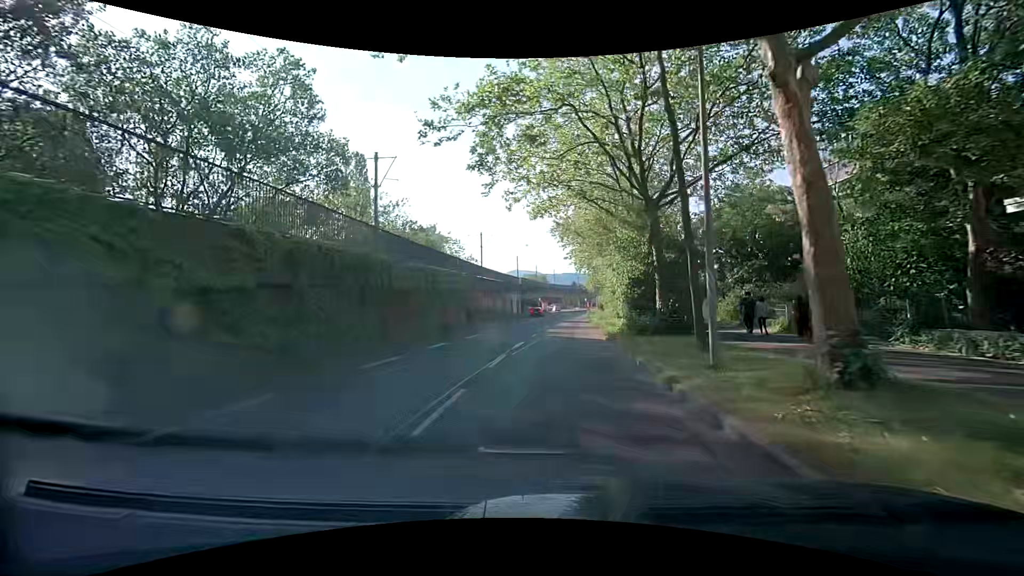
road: tertiary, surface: asphalt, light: Day
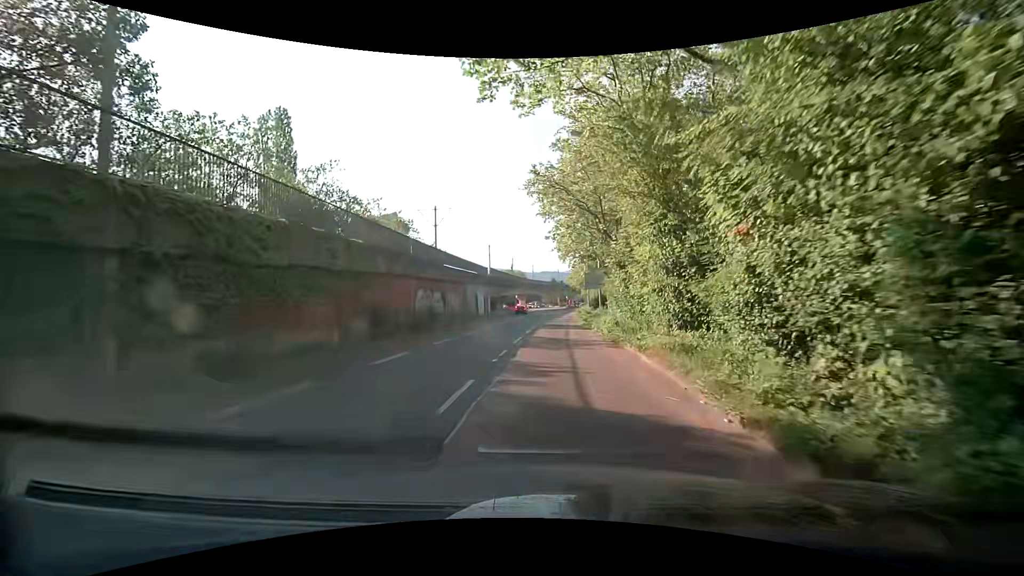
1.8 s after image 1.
(+0.1, +17.0) m; +2°
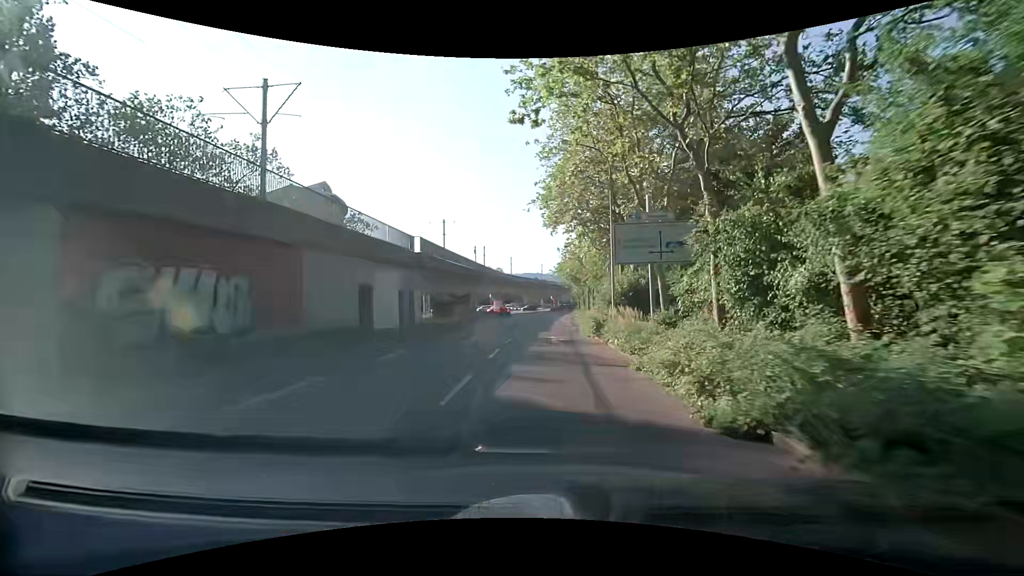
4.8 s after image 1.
(+0.6, +29.5) m; +2°
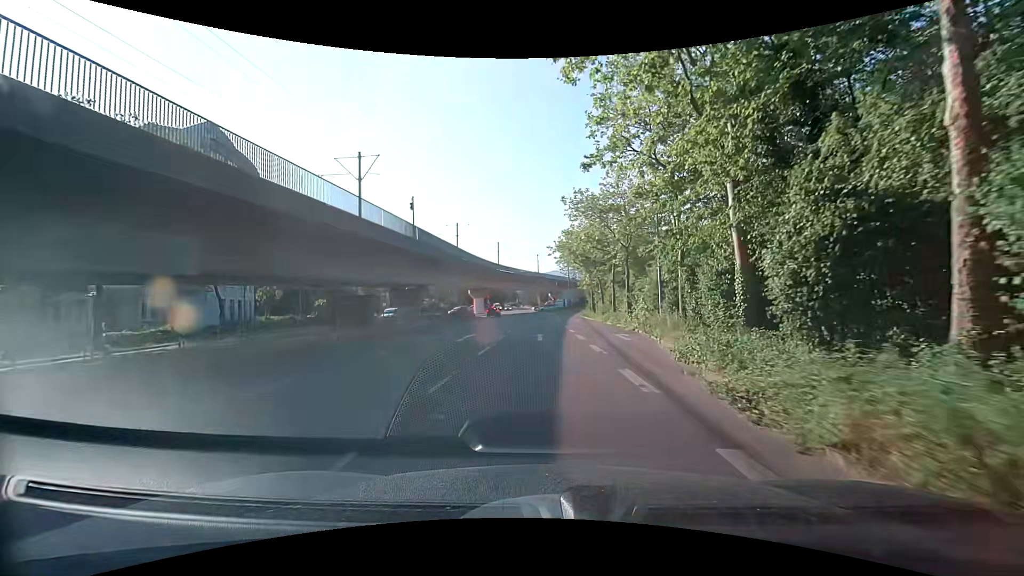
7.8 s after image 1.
(+0.3, +29.3) m; 0°
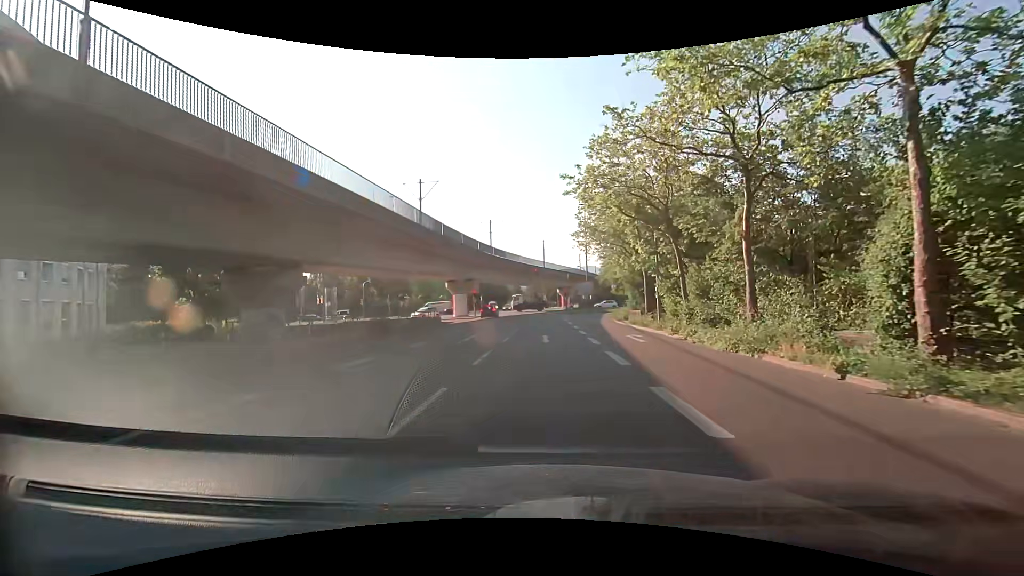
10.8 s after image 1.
(-0.1, +26.4) m; -1°
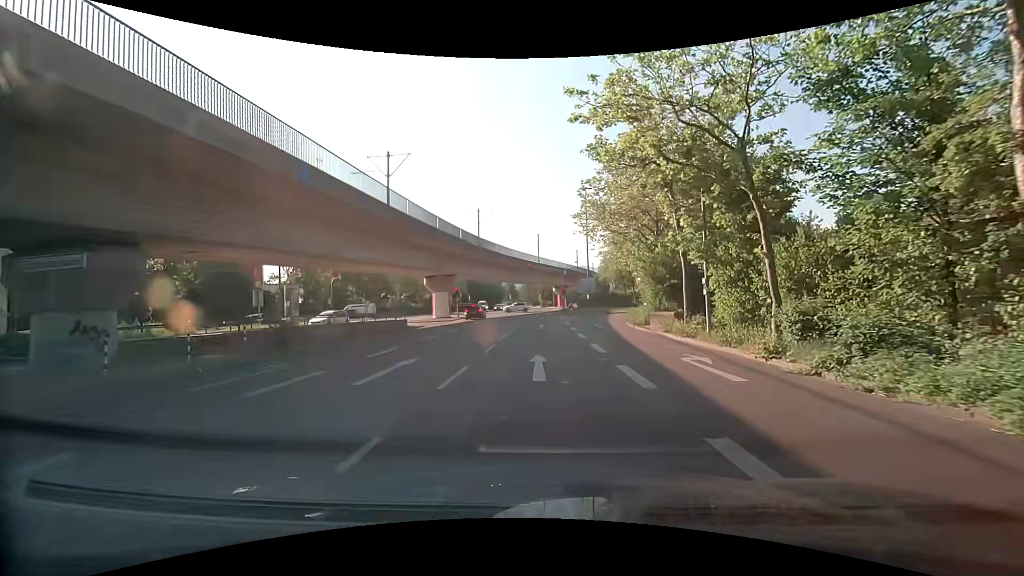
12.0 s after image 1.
(+0.1, +9.0) m; +1°
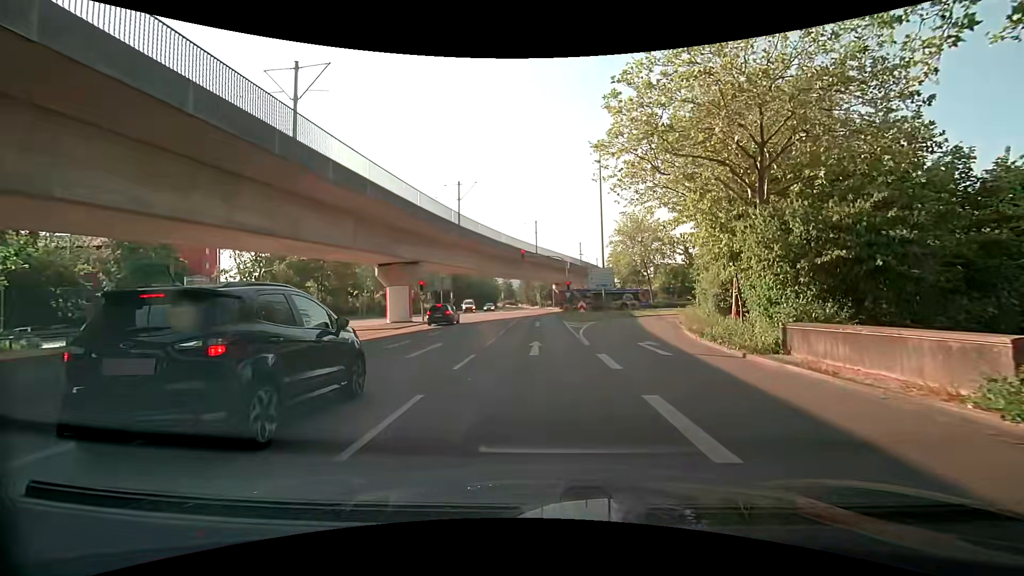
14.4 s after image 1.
(+0.1, +15.5) m; 0°
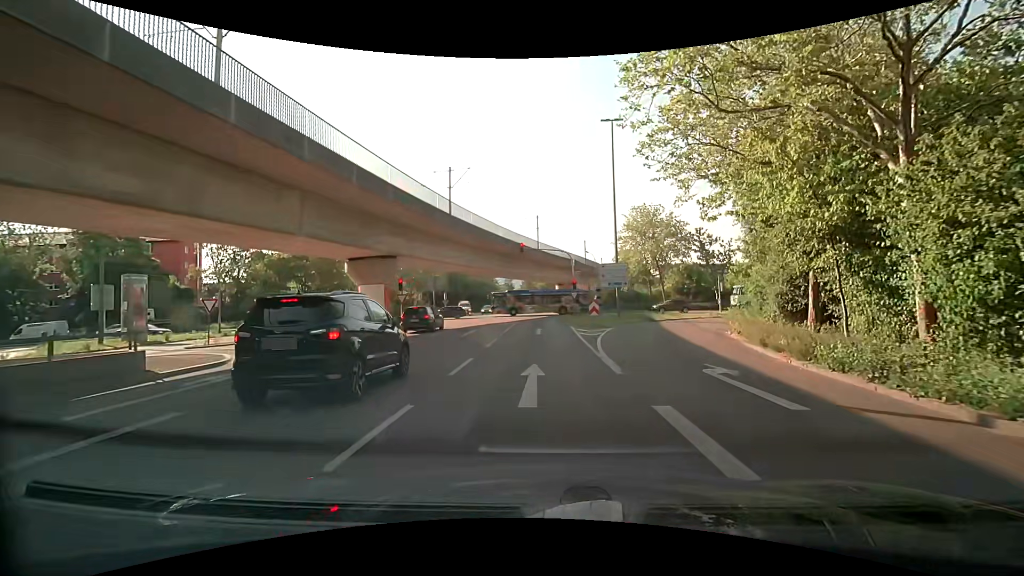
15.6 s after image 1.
(0.0, +6.5) m; -1°
(0, +10) (0, +20) (+1, +30) (0, +40) (0, +50) (+1, +60) (+1, +70) (+1, +80) (+1, +90) (+1, +100) m
